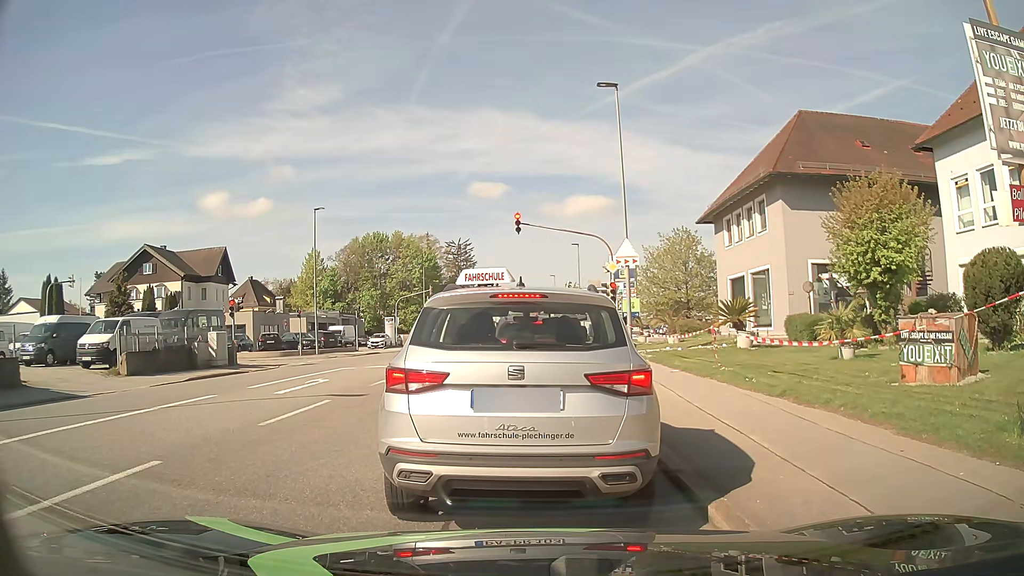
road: tertiary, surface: asphalt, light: Day
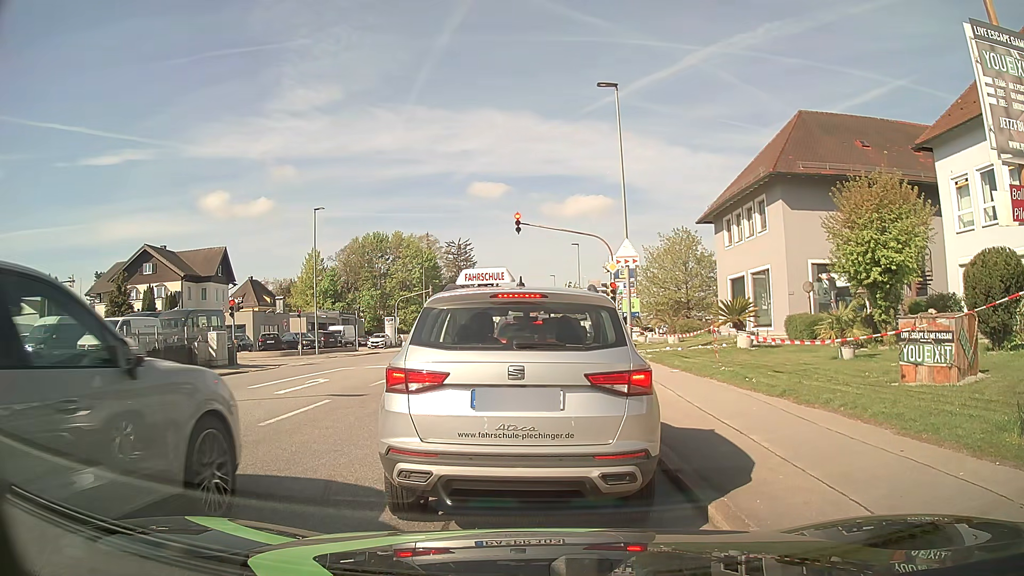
(0.0, 0.0) m; 0°
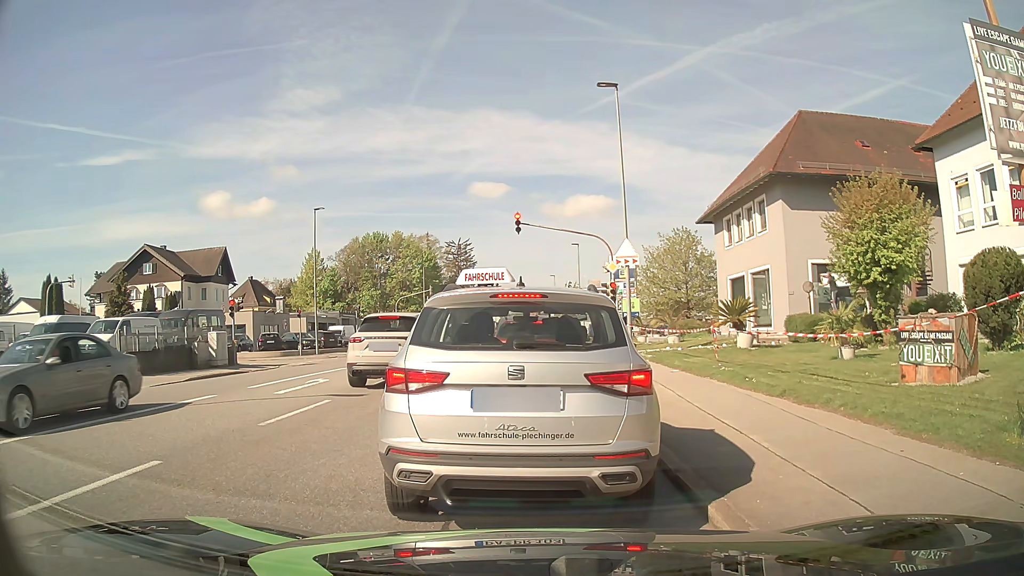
(0.0, 0.0) m; 0°
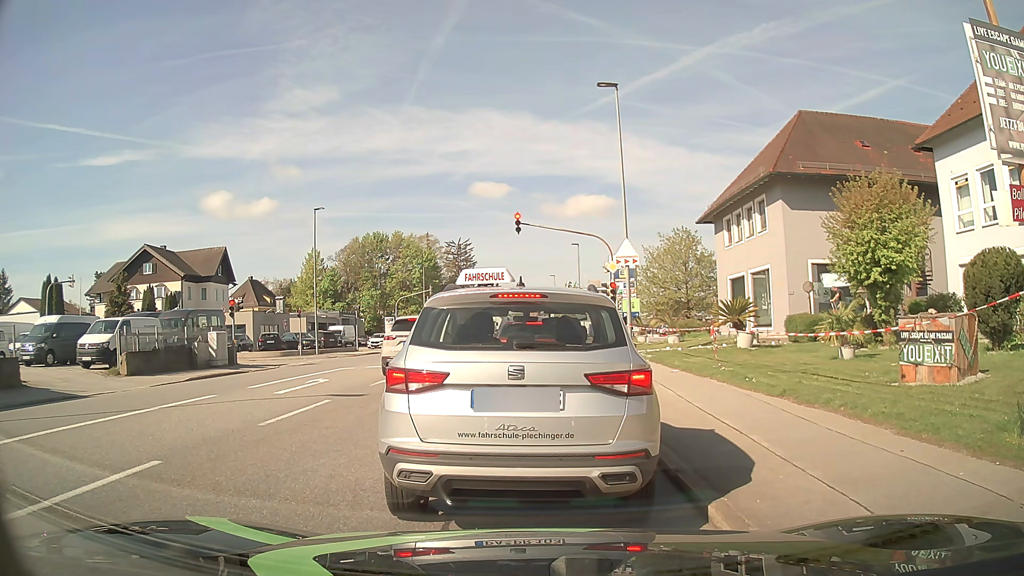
(0.0, 0.0) m; 0°
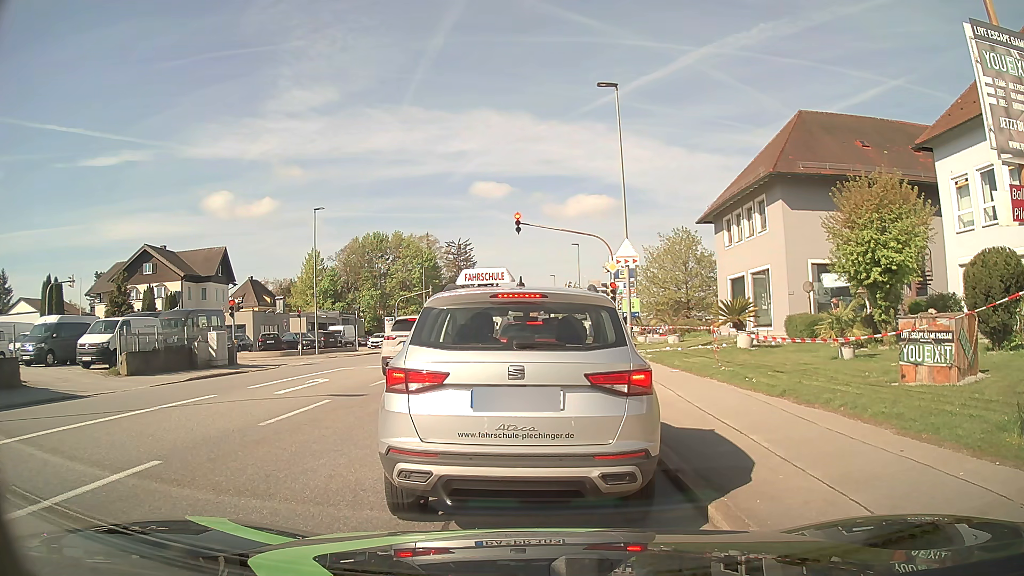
(0.0, 0.0) m; 0°
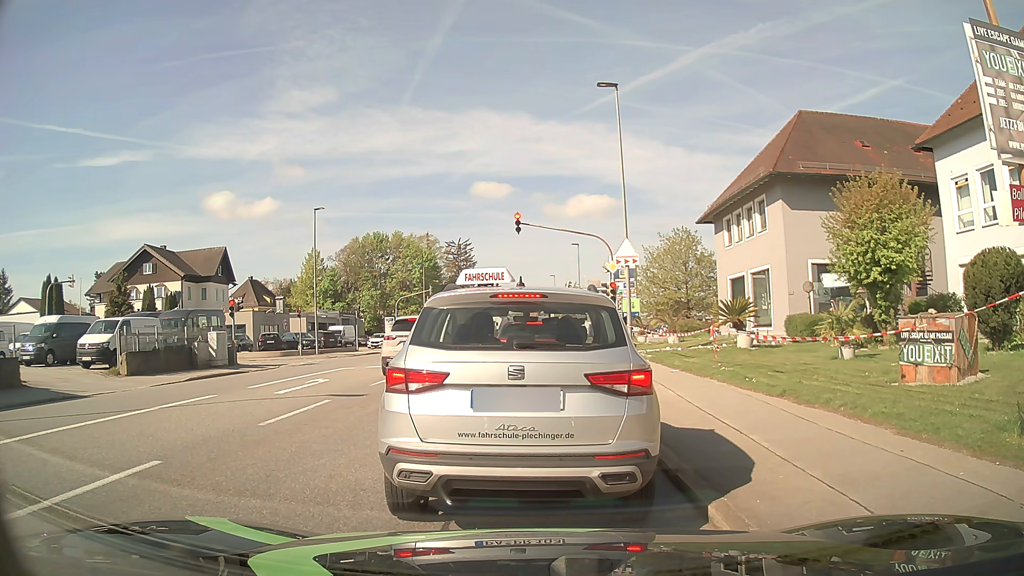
(0.0, 0.0) m; 0°
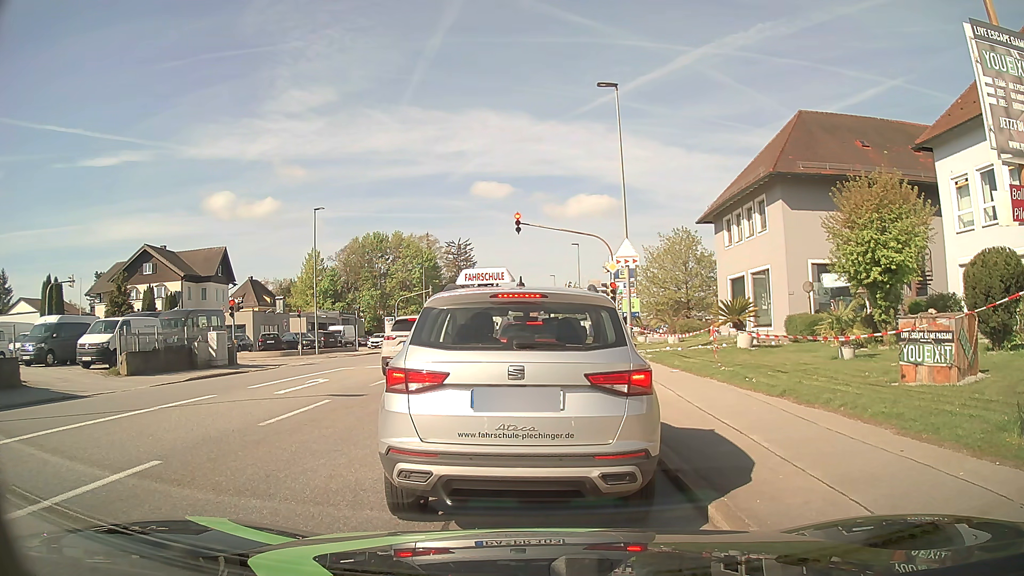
(0.0, 0.0) m; 0°
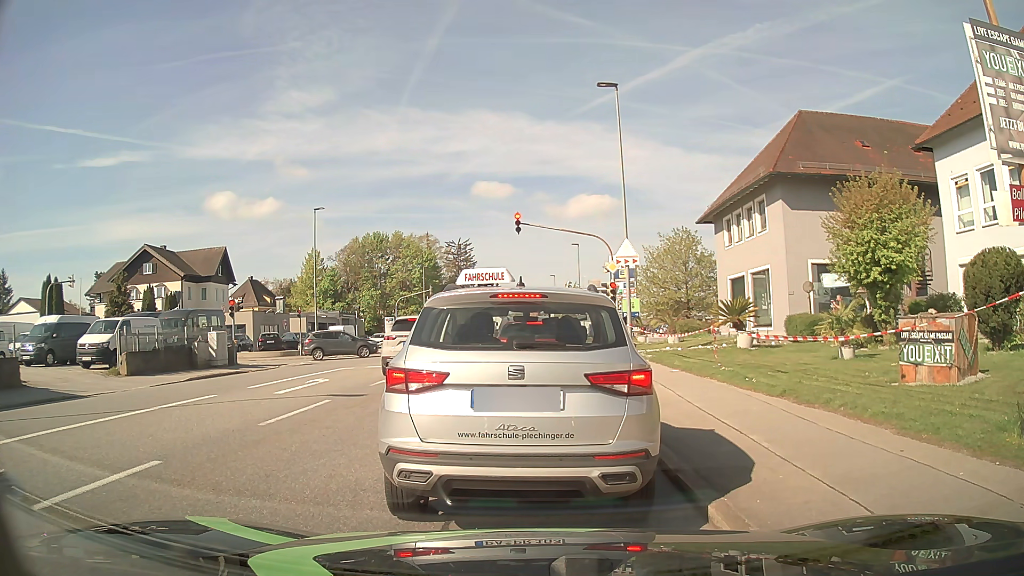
(0.0, 0.0) m; 0°
